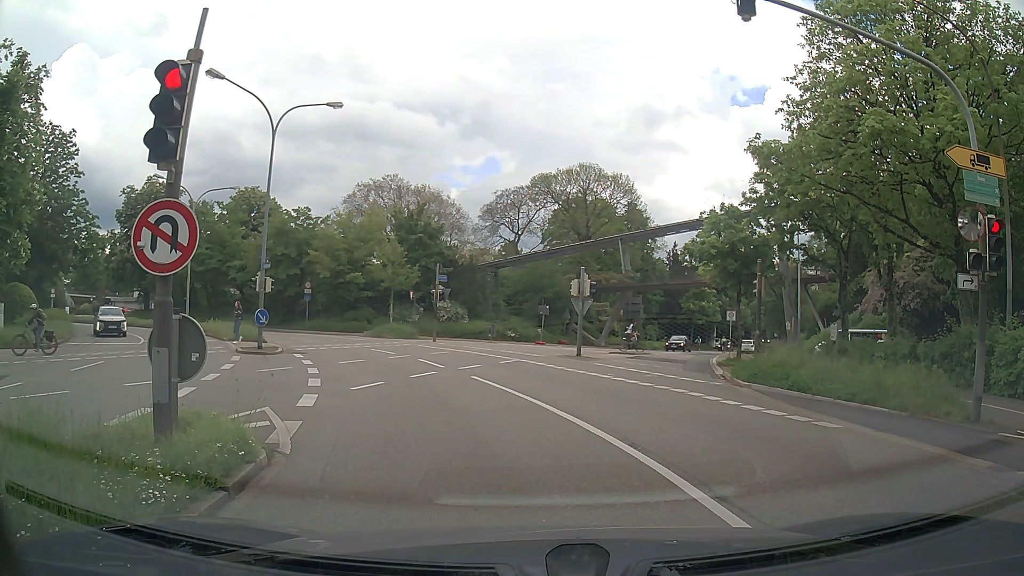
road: primary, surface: asphalt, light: Day
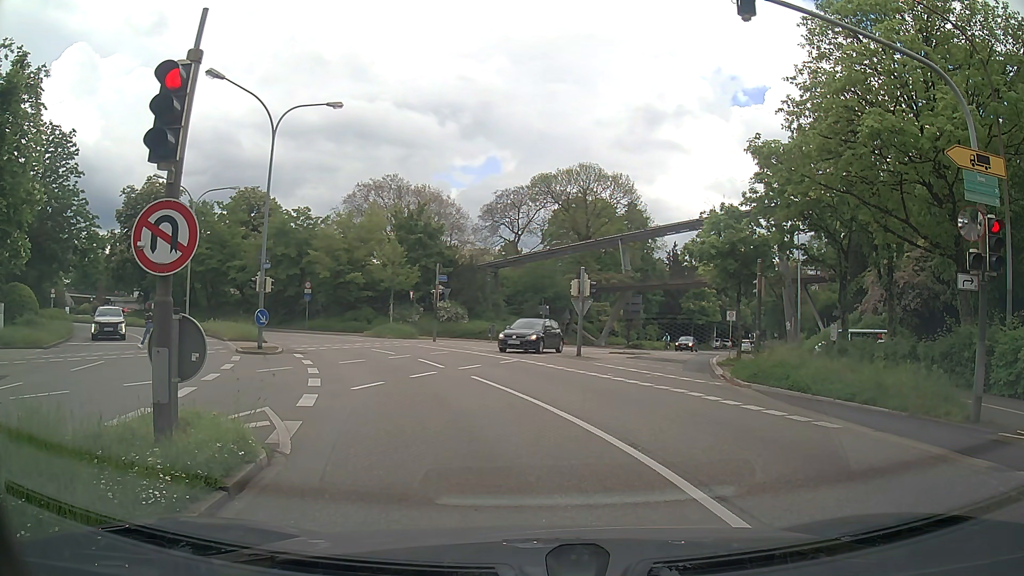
(0.0, 0.0) m; 0°
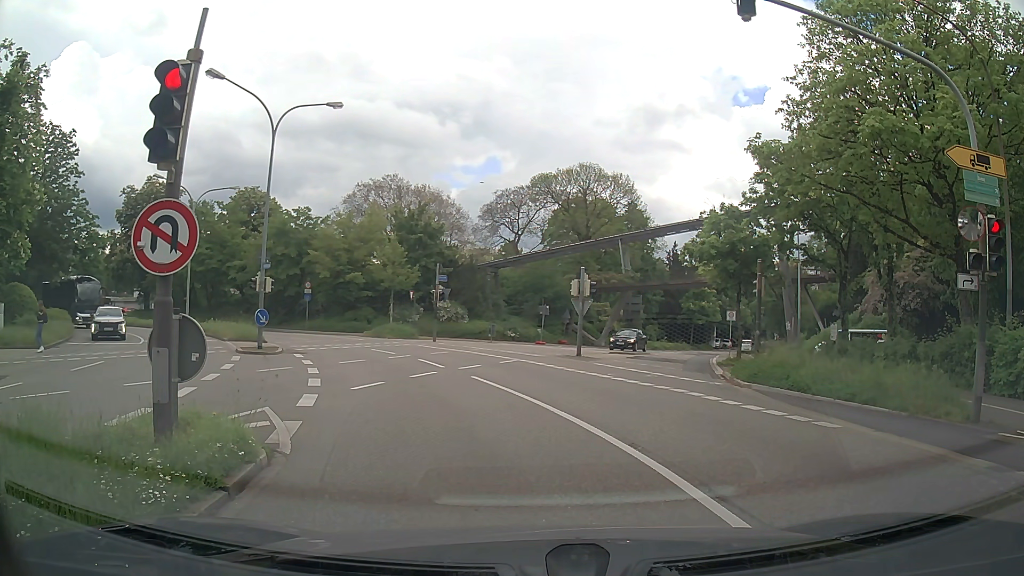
(0.0, 0.0) m; 0°
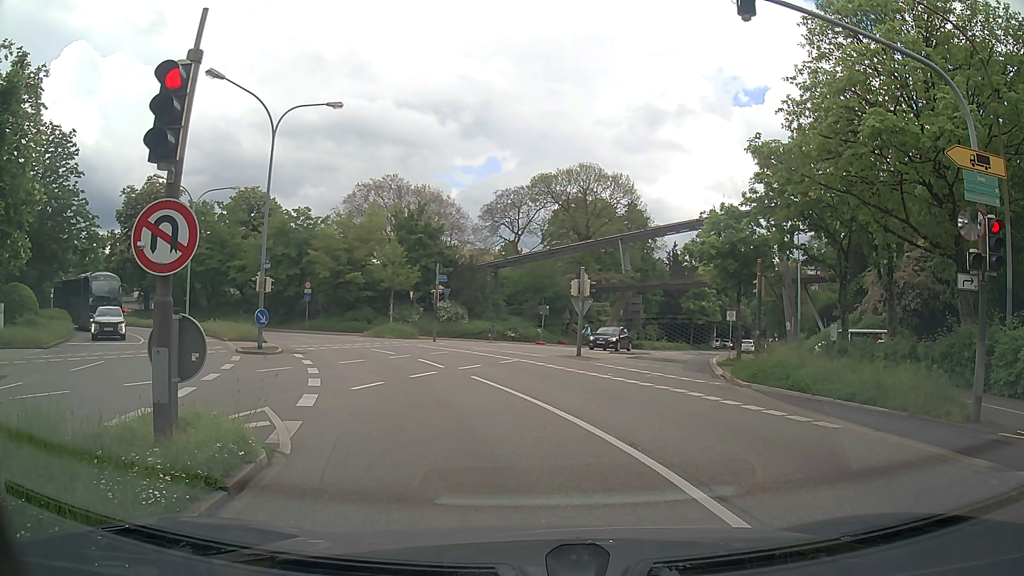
(0.0, 0.0) m; 0°
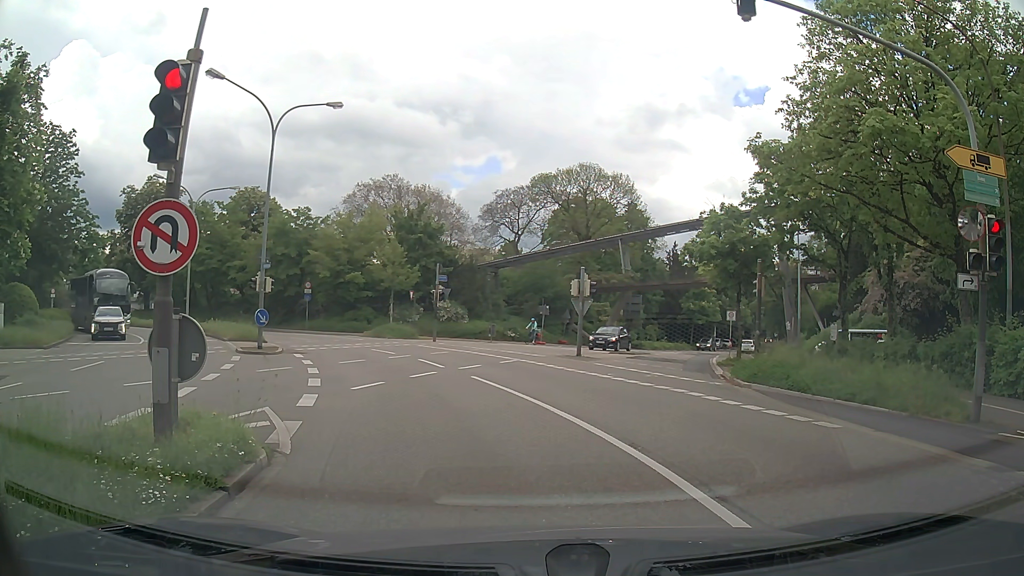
(0.0, 0.0) m; 0°
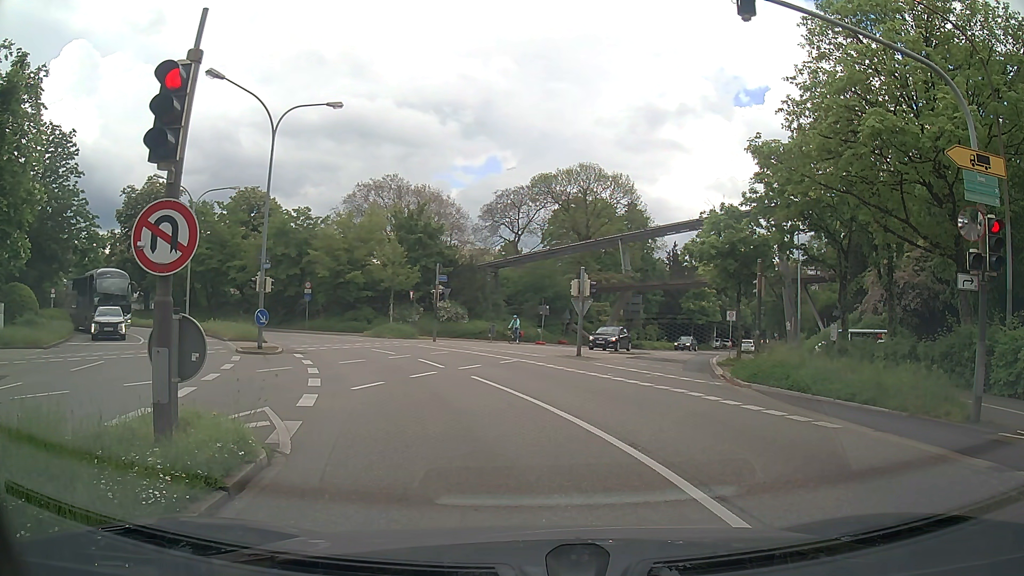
(0.0, 0.0) m; 0°
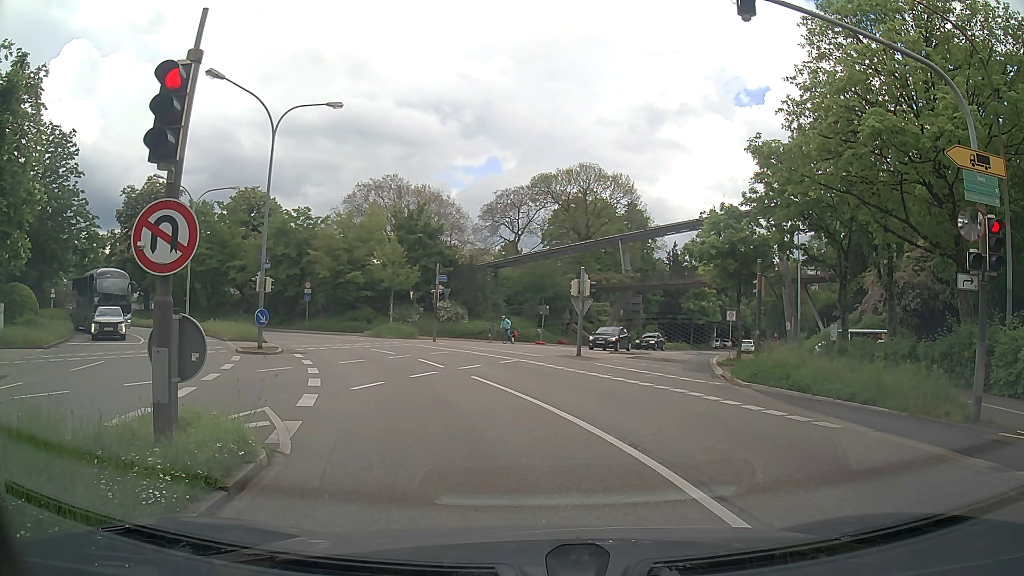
(0.0, 0.0) m; 0°
